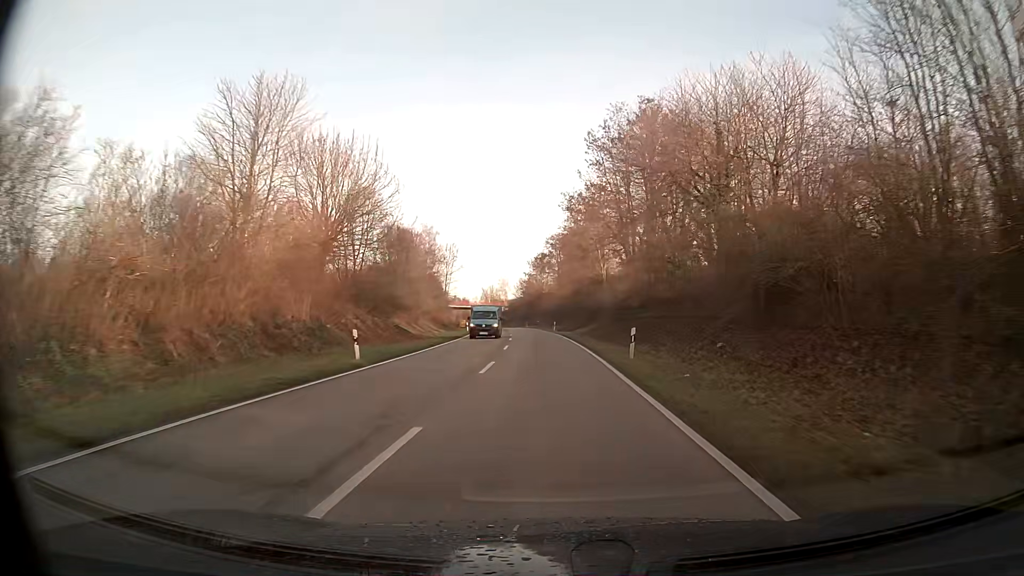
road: primary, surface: asphalt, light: Day
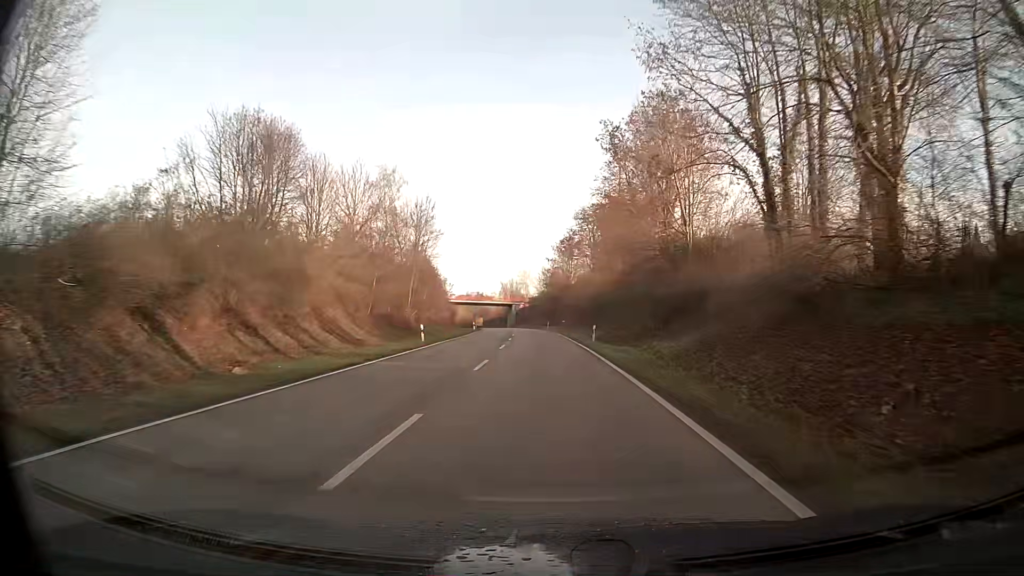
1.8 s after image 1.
(-0.7, +35.0) m; -2°
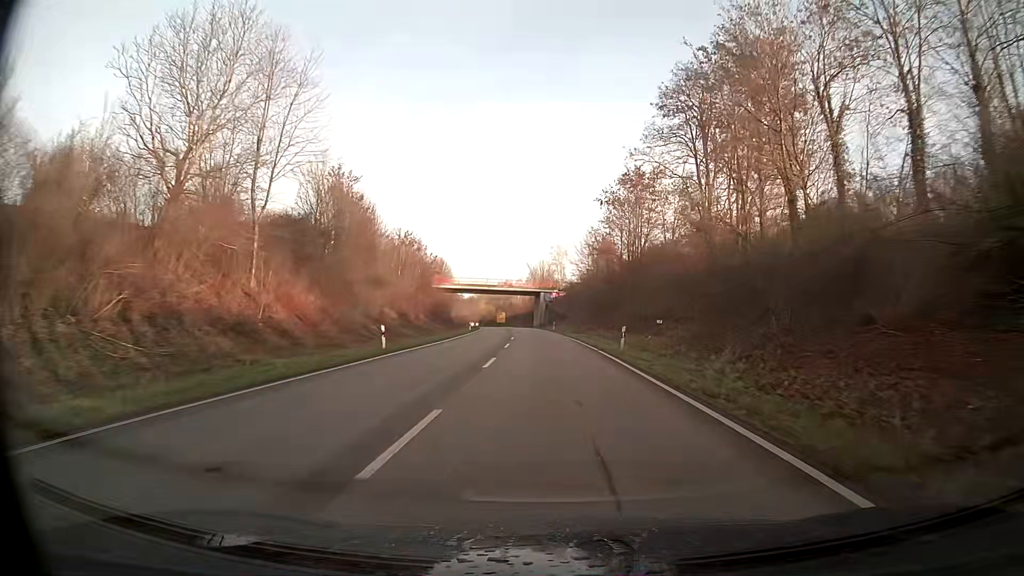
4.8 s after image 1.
(-1.6, +59.9) m; -3°
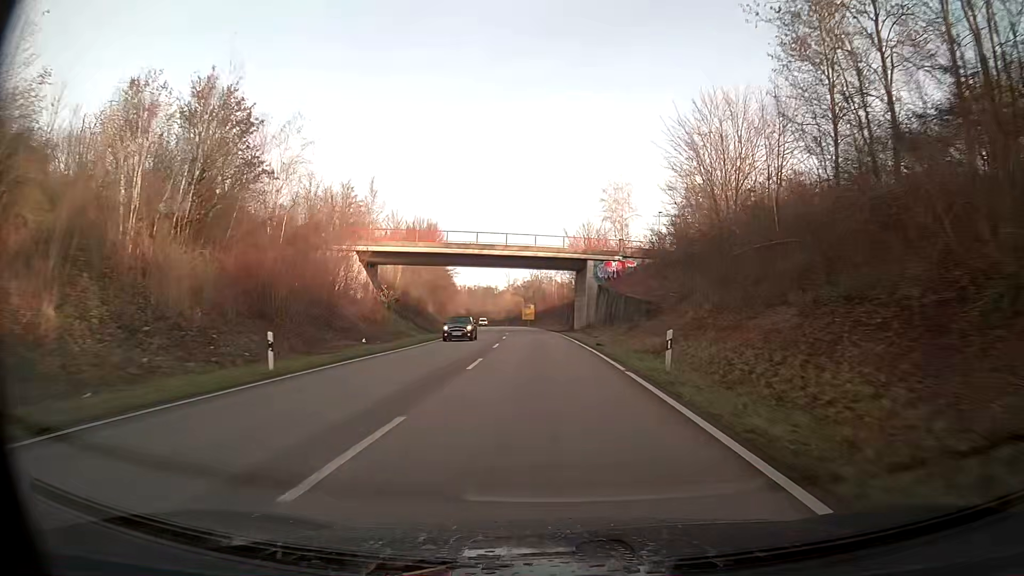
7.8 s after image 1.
(-1.8, +61.2) m; -4°
